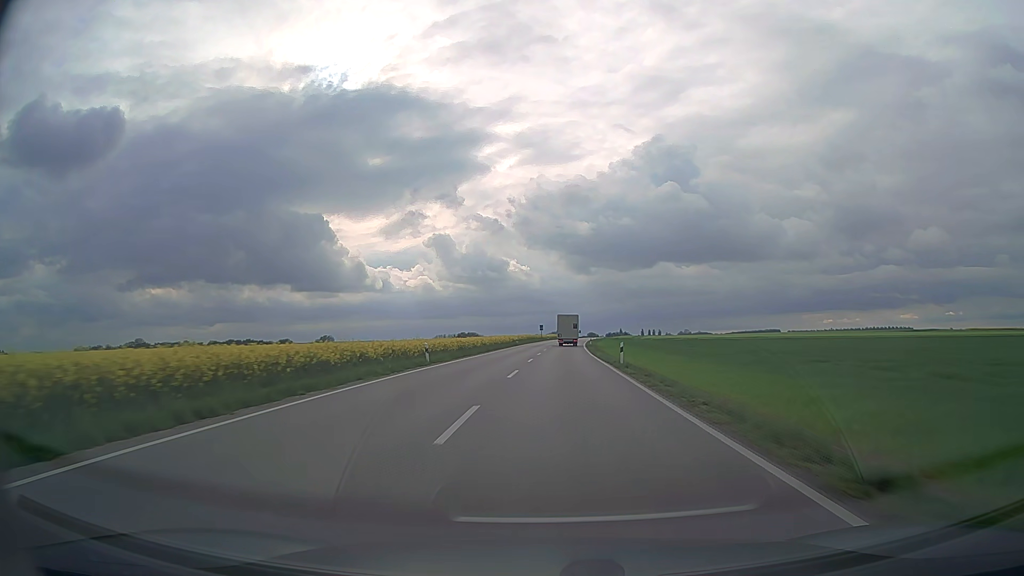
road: secondary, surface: asphalt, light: Day
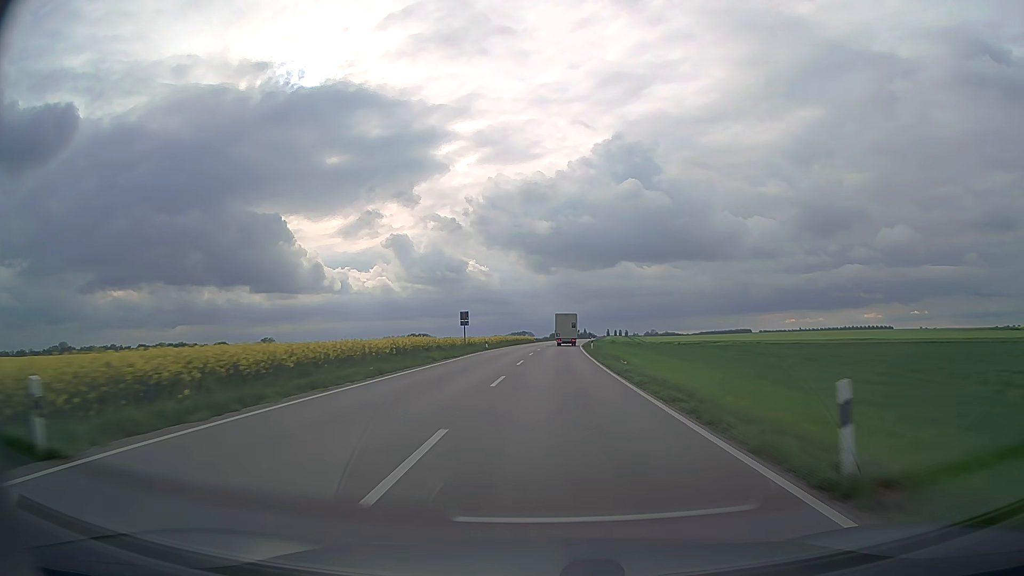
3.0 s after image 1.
(+2.3, +74.8) m; +3°
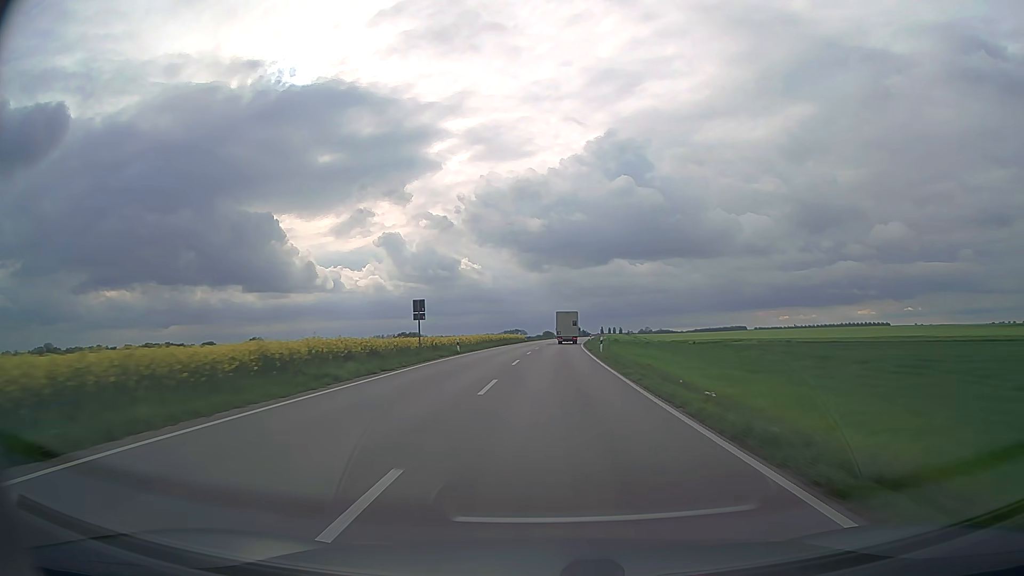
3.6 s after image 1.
(+0.1, +14.8) m; +1°
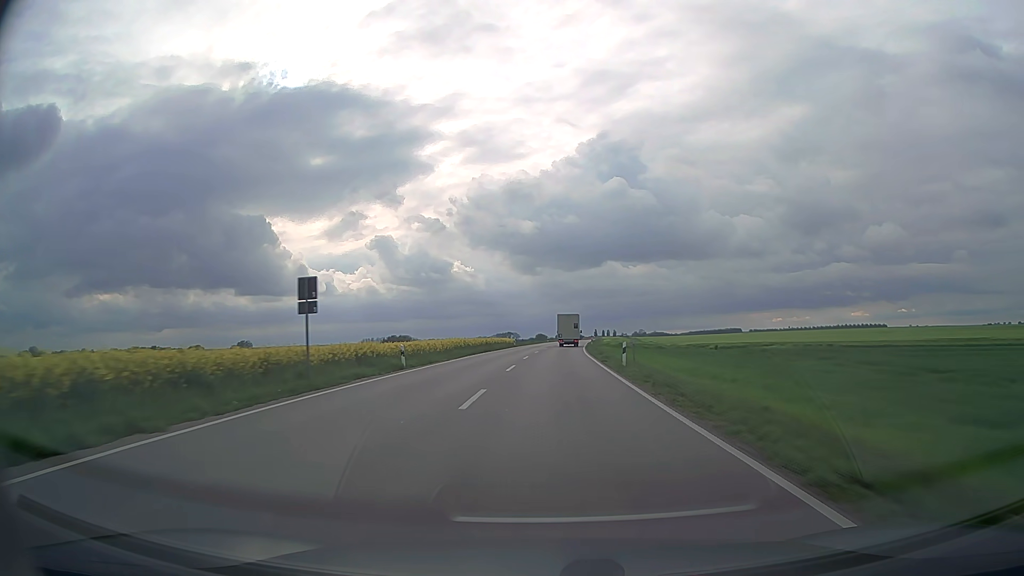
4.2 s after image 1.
(+0.1, +14.7) m; +1°
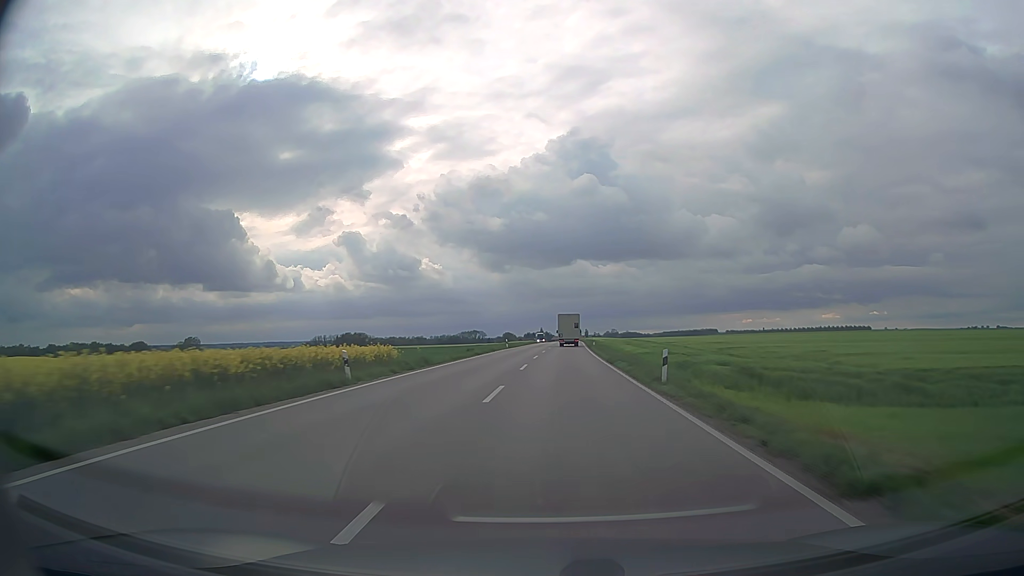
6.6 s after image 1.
(+1.2, +58.4) m; +2°
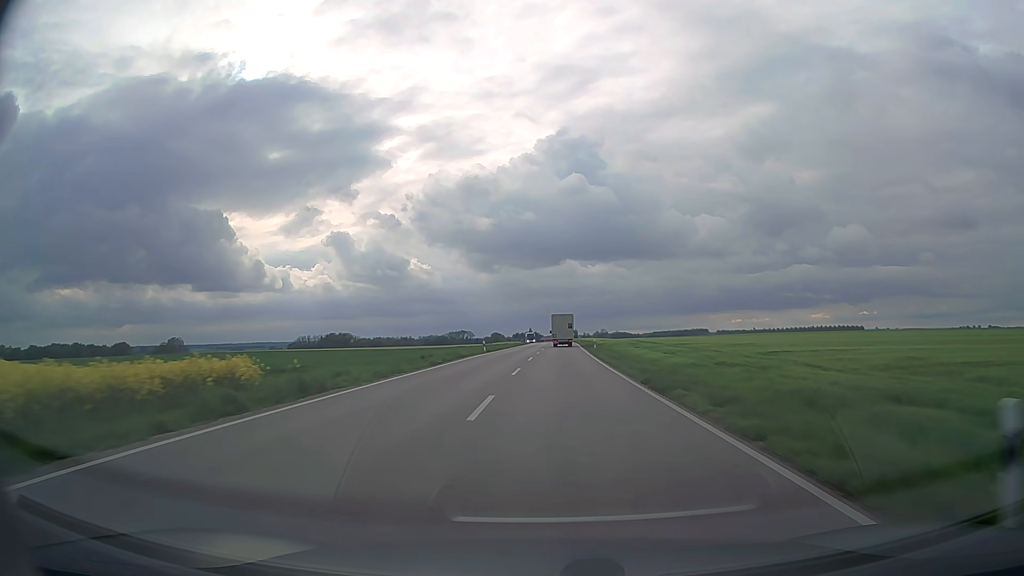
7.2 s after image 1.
(+0.1, +14.6) m; +1°
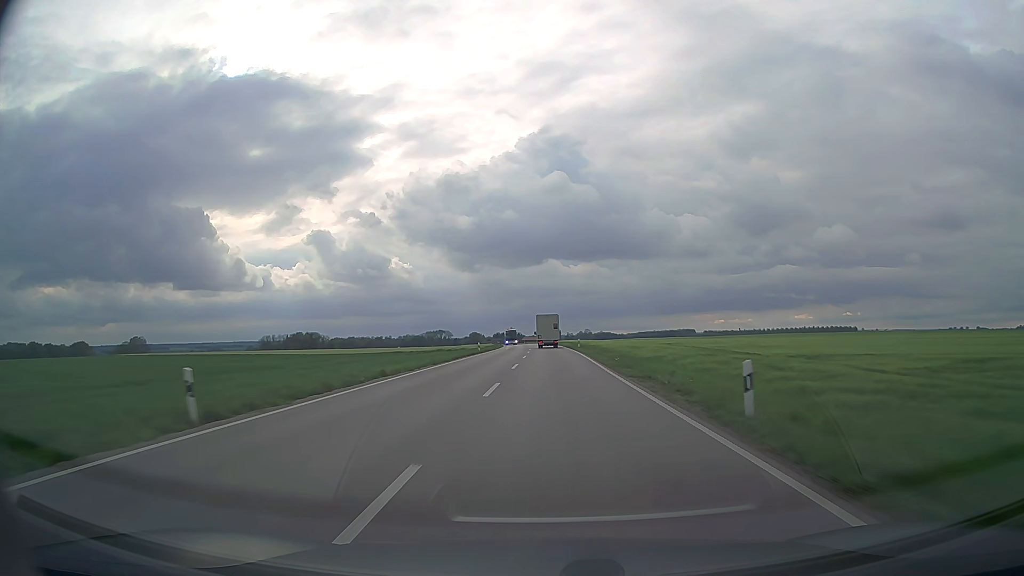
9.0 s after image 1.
(+0.8, +43.8) m; +2°
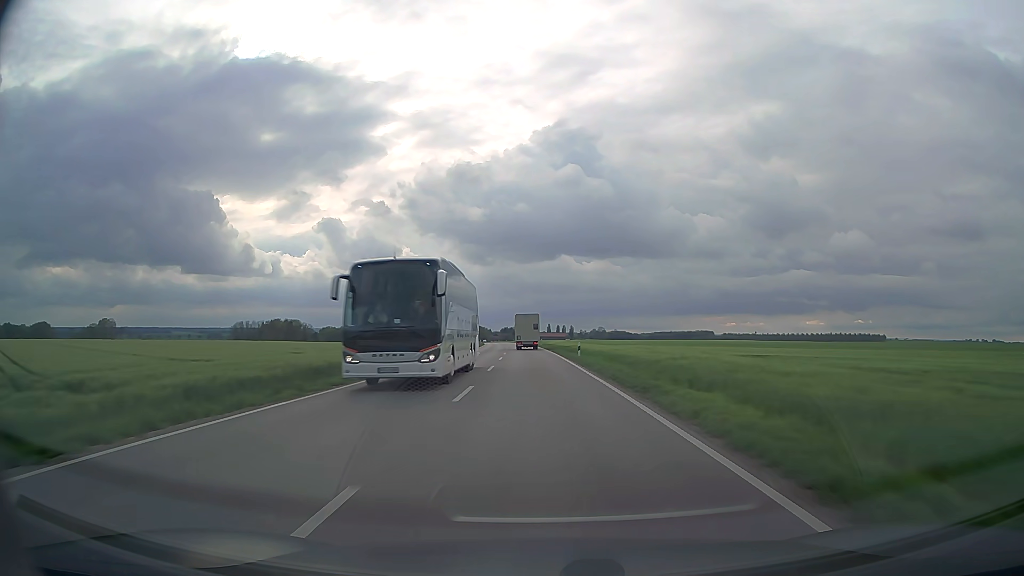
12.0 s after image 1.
(+0.1, +73.2) m; -1°
(0, +10) (0, +20) (0, +30) (-1, +40) (-1, +50) (-2, +60) (-2, +70) (-3, +80) (-4, +90) (-4, +100) m
